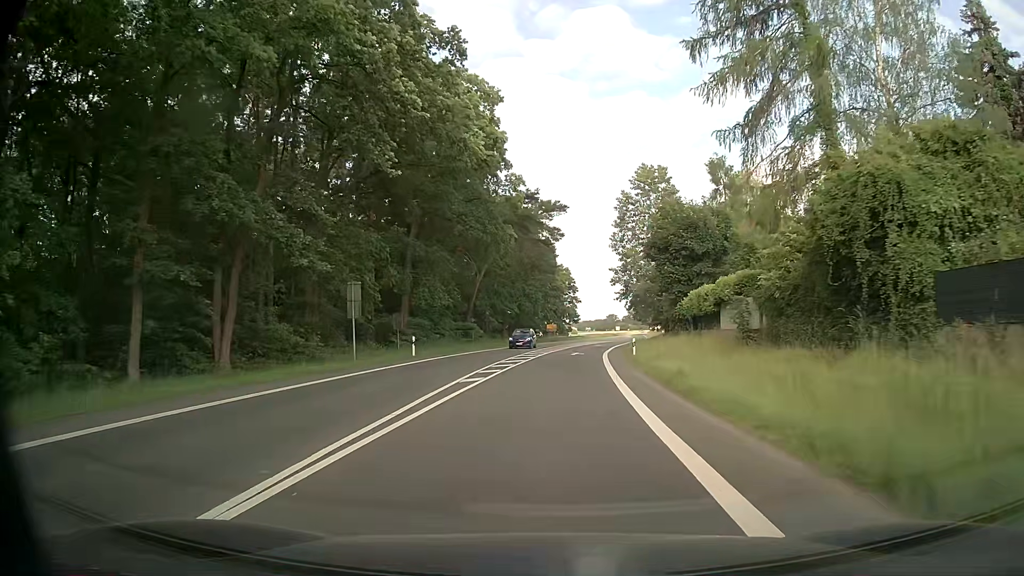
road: secondary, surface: asphalt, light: Day
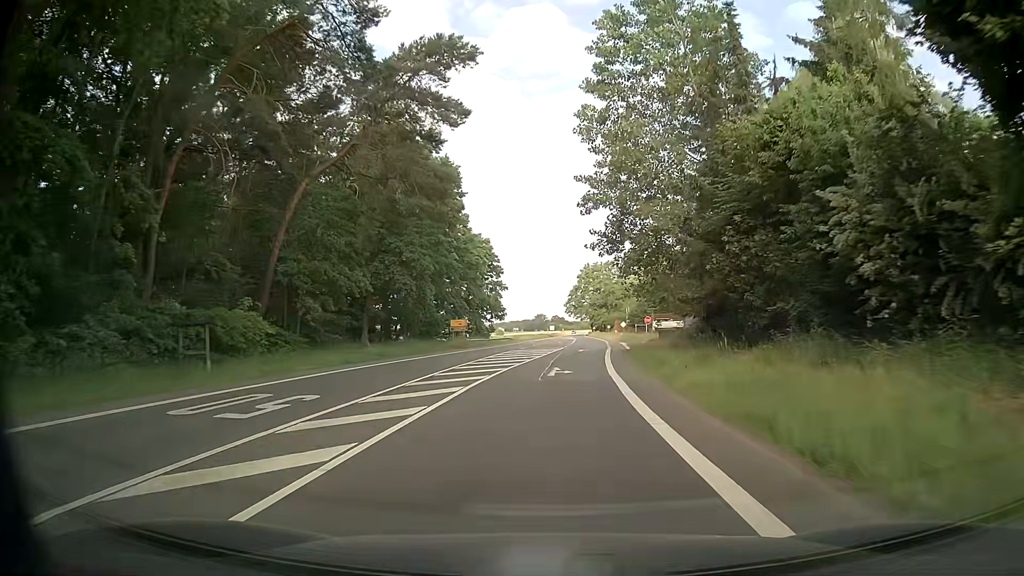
(+2.5, +45.0) m; +6°
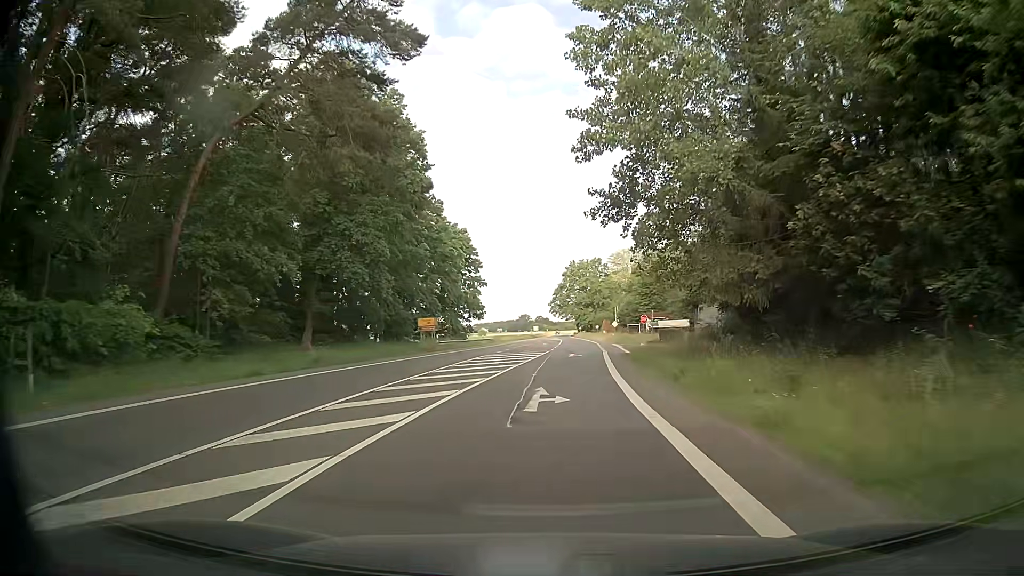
(+0.2, +9.5) m; +1°
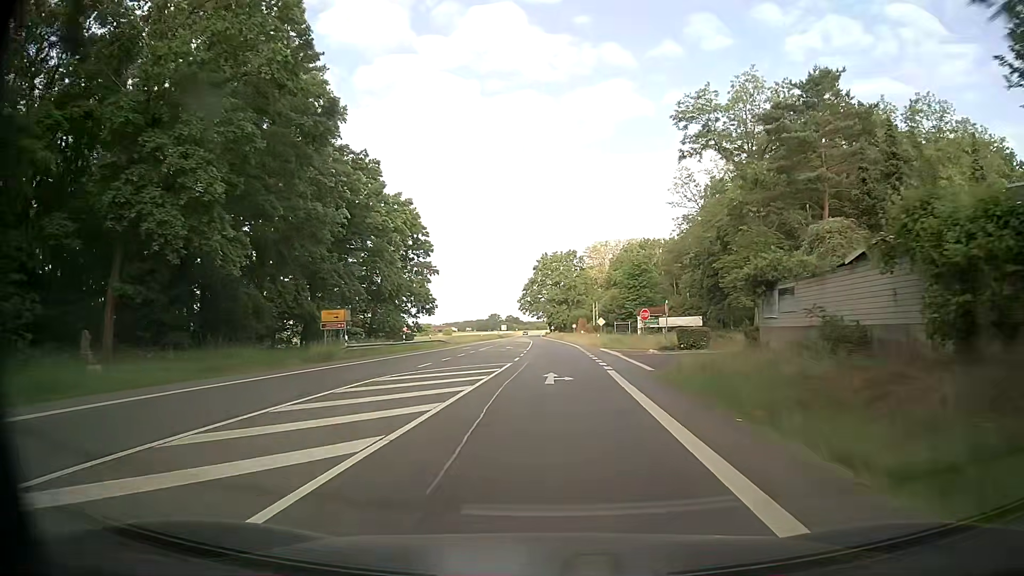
(+0.5, +19.3) m; +3°
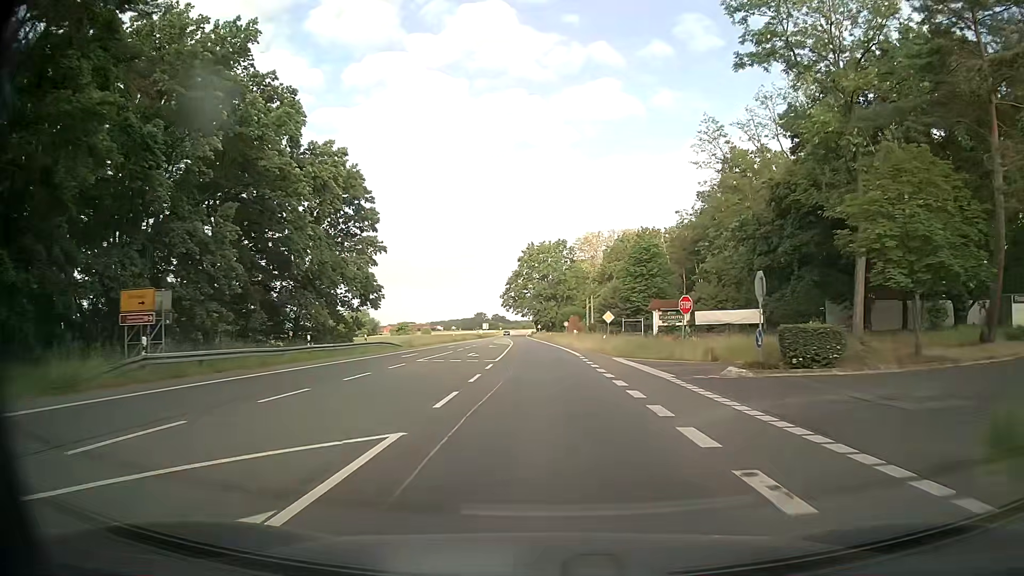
(+0.2, +19.6) m; +1°
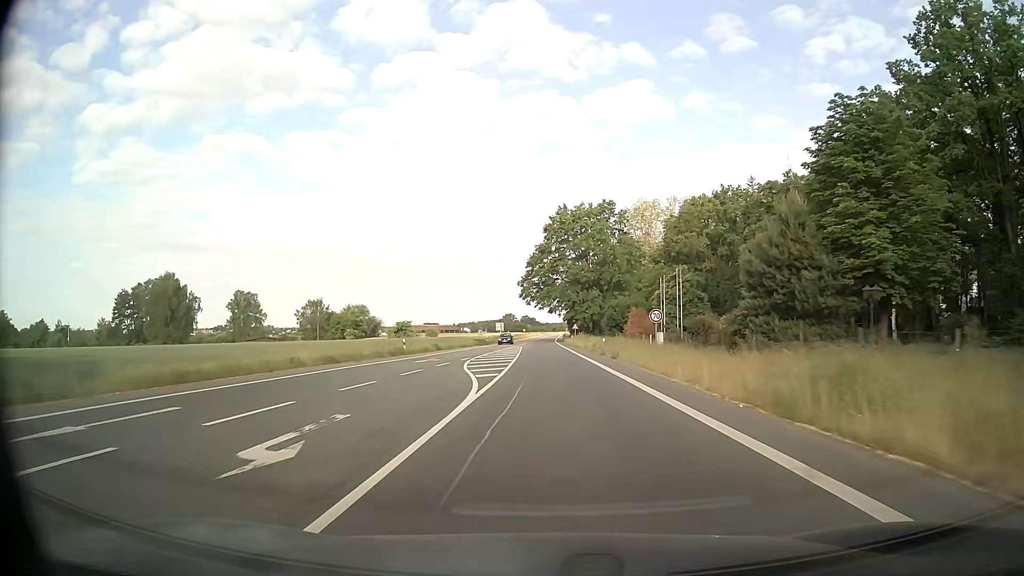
(-0.9, +50.4) m; -2°
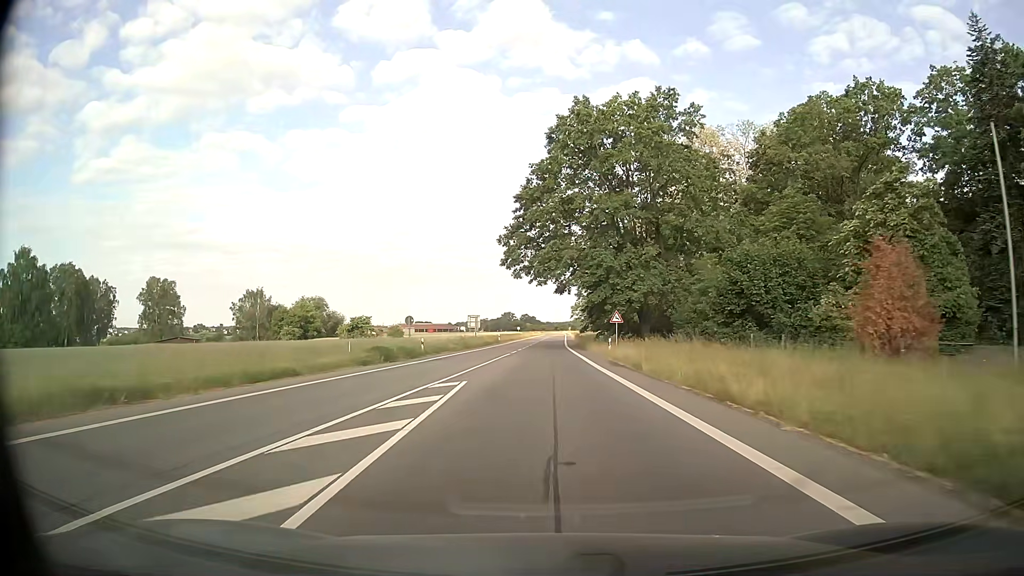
(-0.3, +51.9) m; 0°
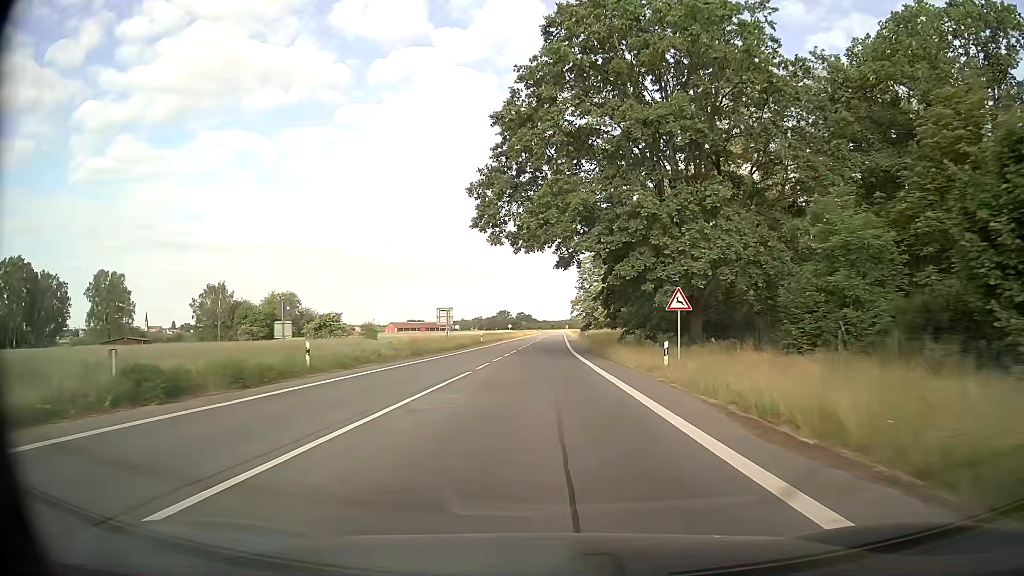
(+0.1, +21.1) m; 0°
(0, +10) (0, +20) (0, +30) (0, +40) (0, +50) (+1, +60) (+1, +70) (+1, +80) (+1, +90) (+1, +100) m
